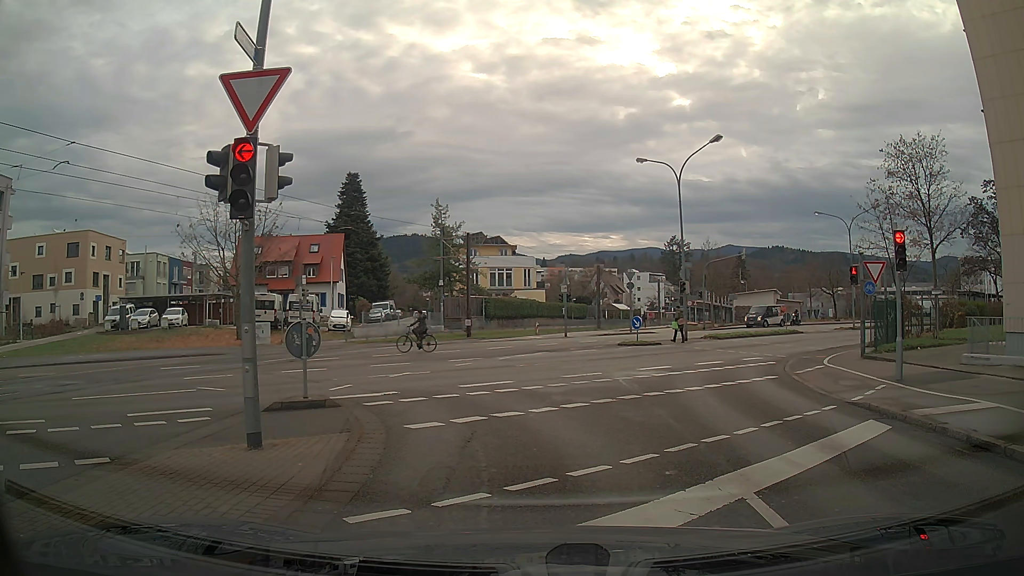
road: residential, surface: asphalt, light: Day
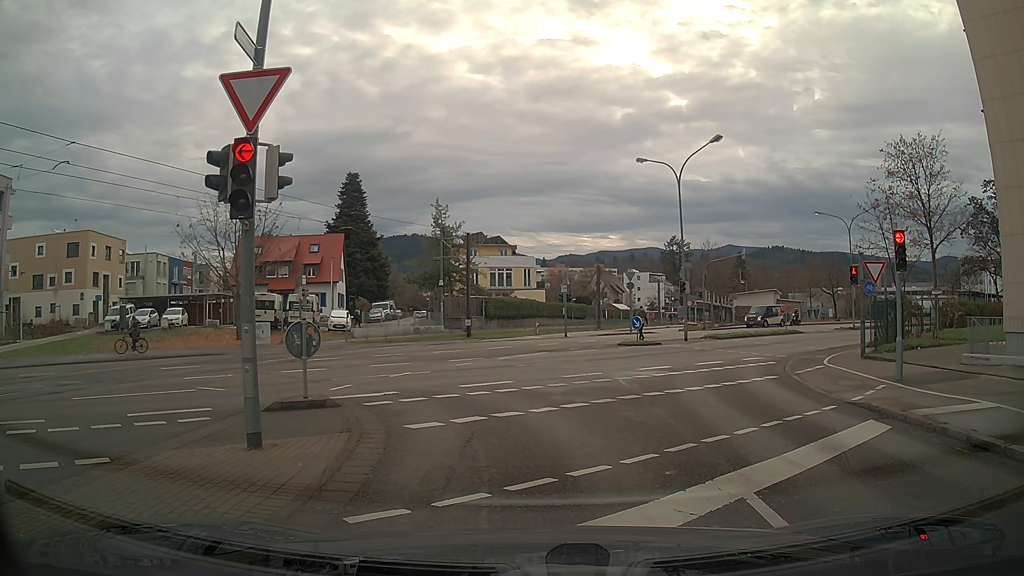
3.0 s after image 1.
(0.0, 0.0) m; 0°
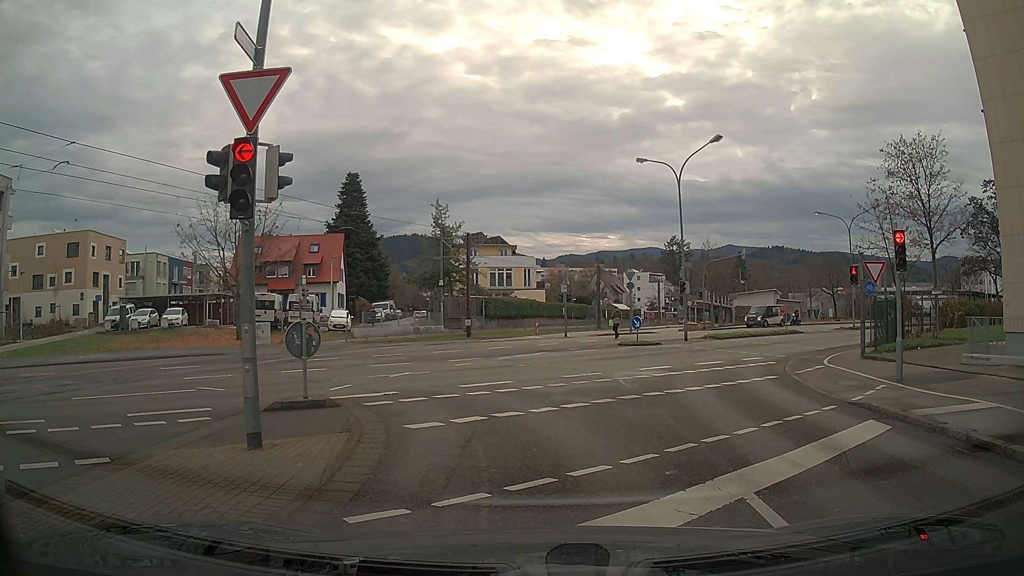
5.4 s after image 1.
(0.0, 0.0) m; 0°
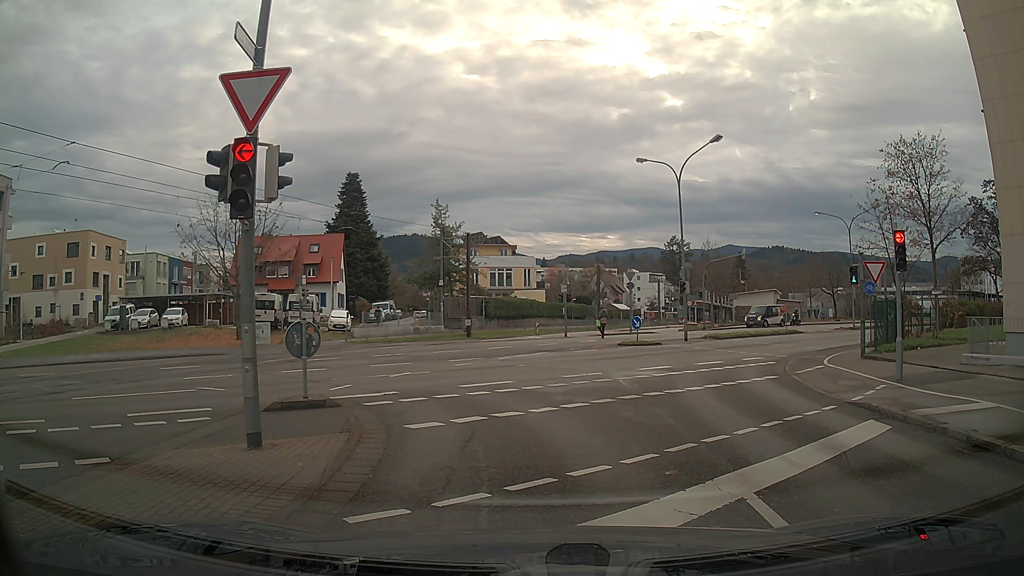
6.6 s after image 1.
(0.0, 0.0) m; 0°
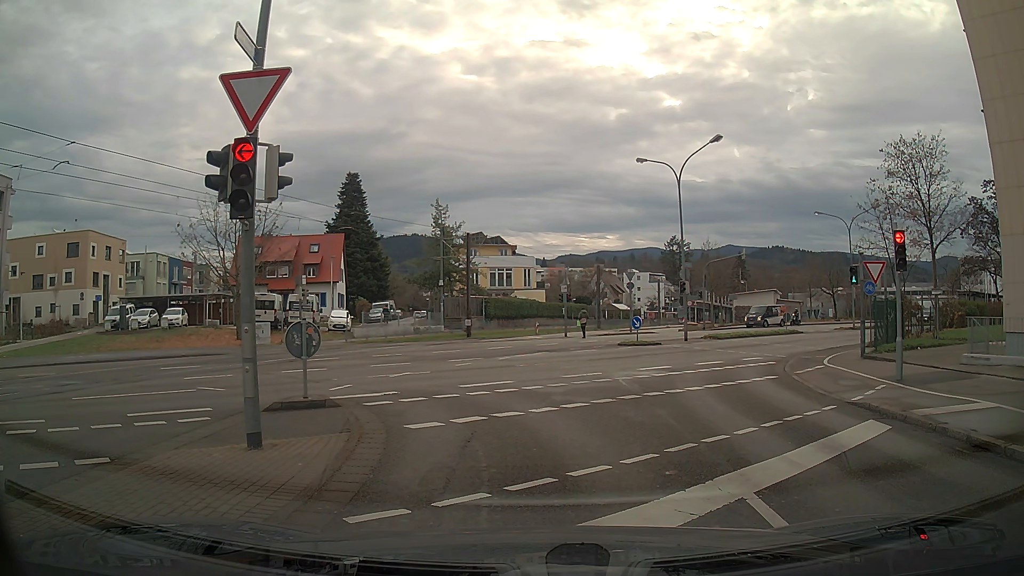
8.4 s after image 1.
(0.0, 0.0) m; 0°
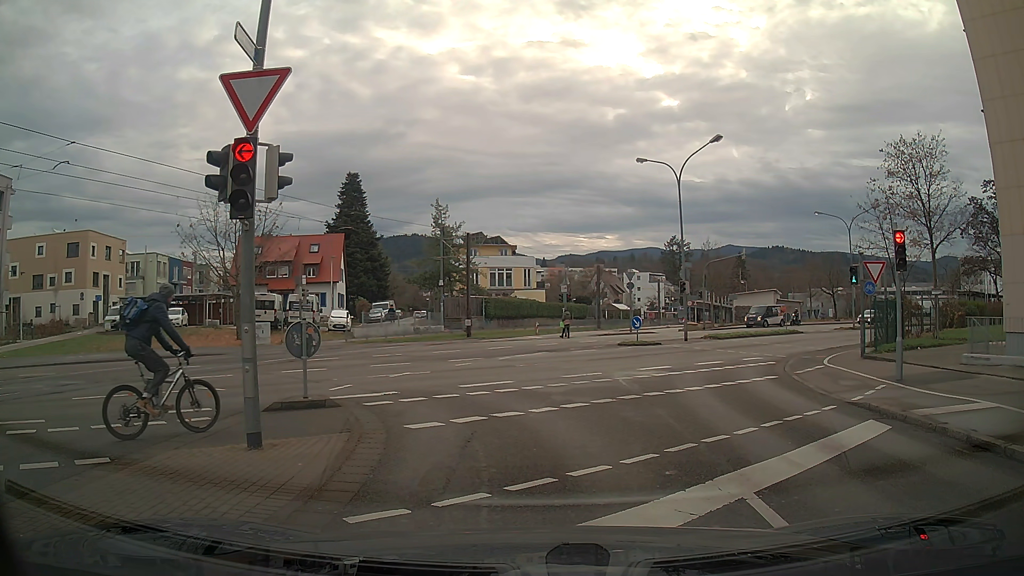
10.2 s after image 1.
(0.0, 0.0) m; 0°
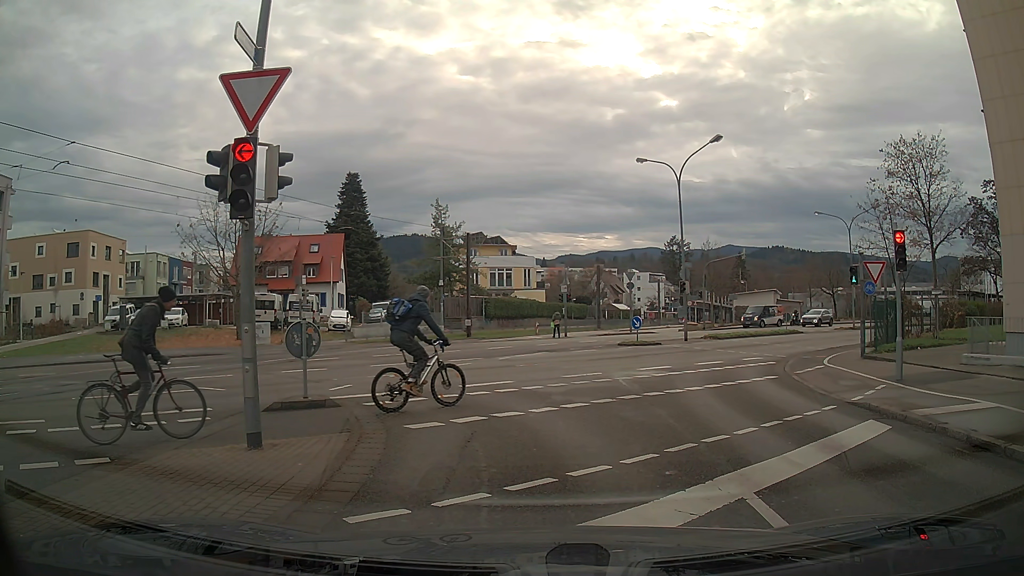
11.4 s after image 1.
(0.0, 0.0) m; 0°
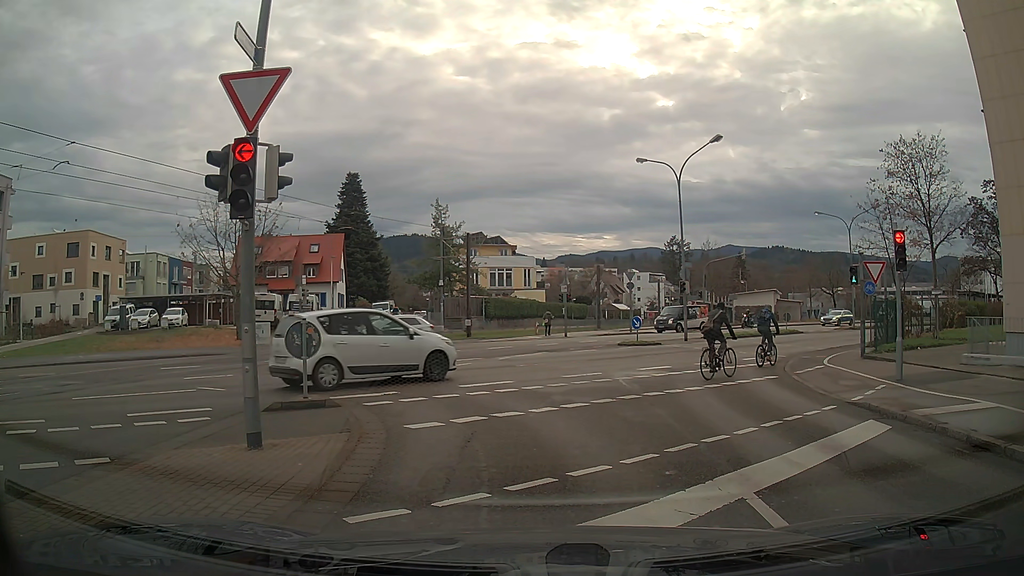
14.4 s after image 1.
(0.0, 0.0) m; 0°
